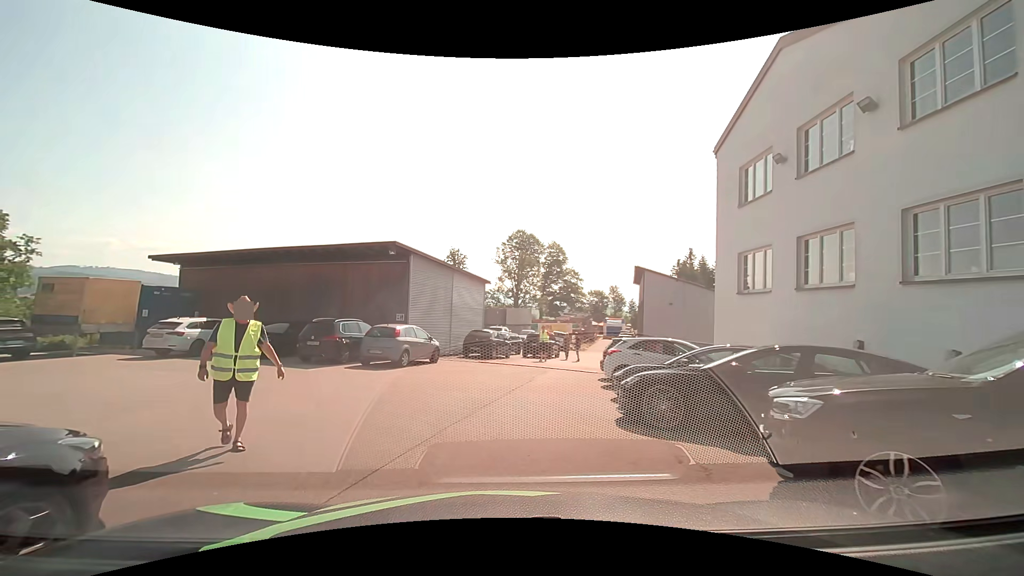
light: Day
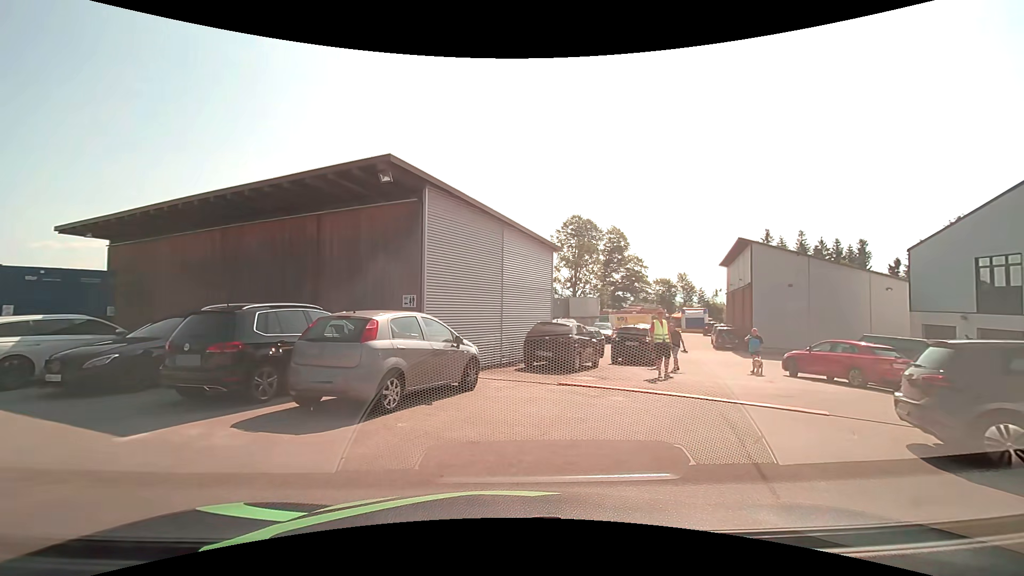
(-0.7, +10.7) m; -6°
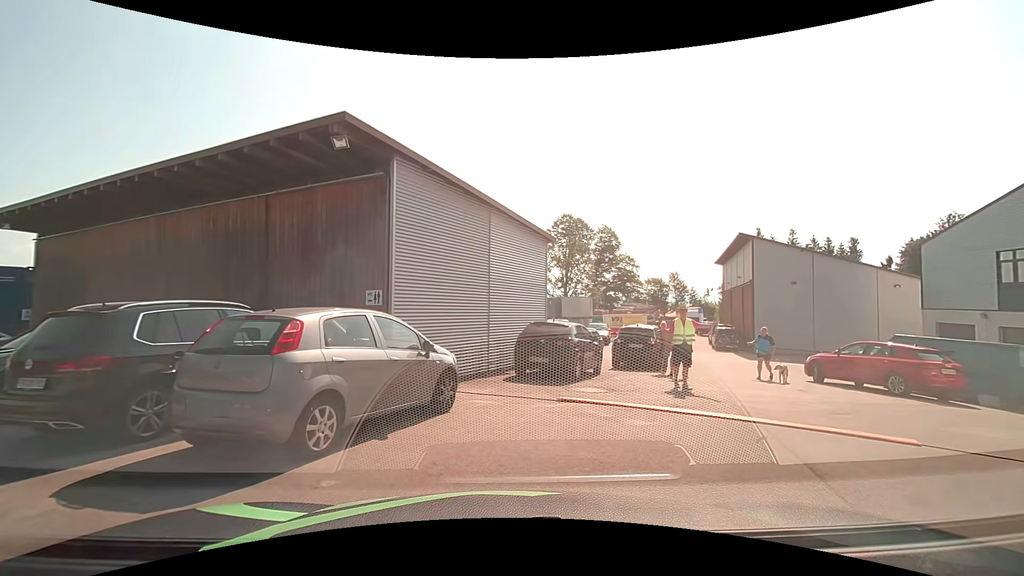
(+0.1, +2.3) m; +2°
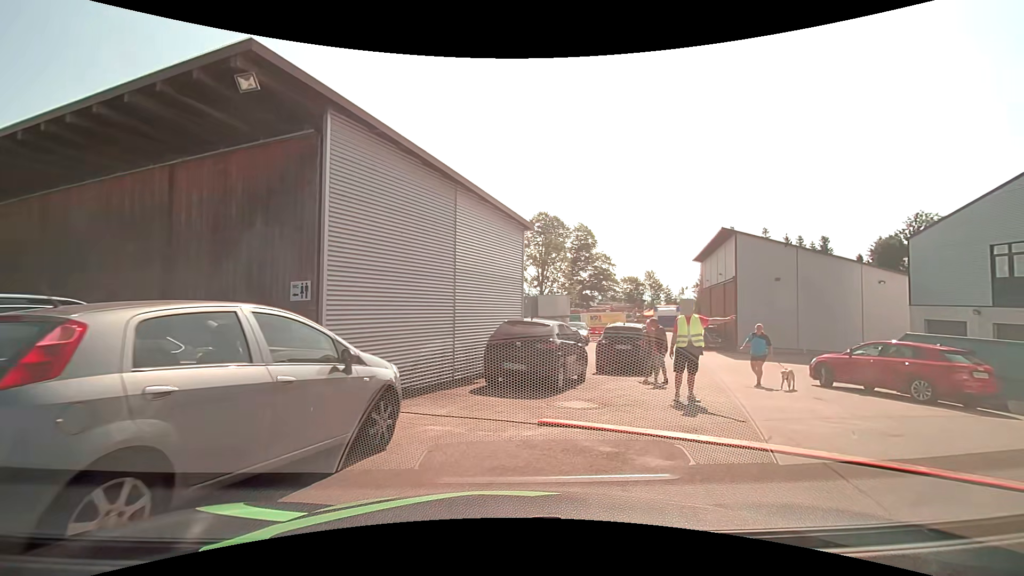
(0.0, +2.1) m; +1°
